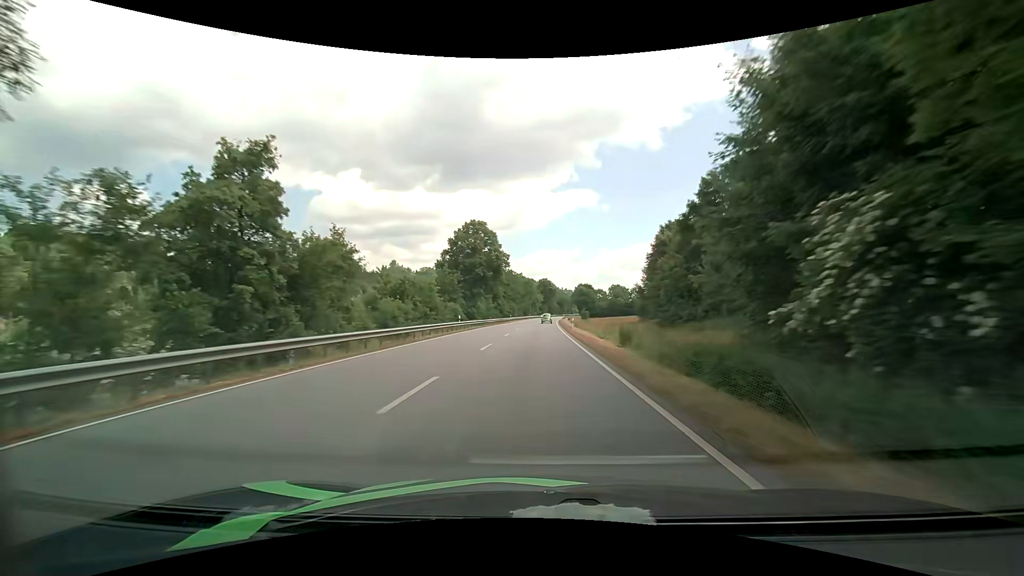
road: primary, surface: asphalt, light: Day
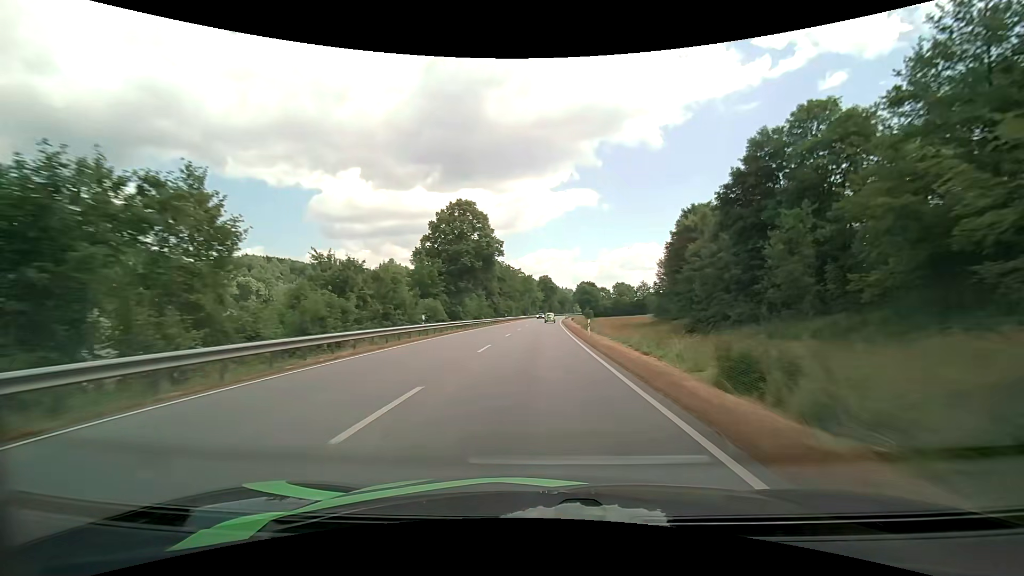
(0.0, +13.6) m; 0°
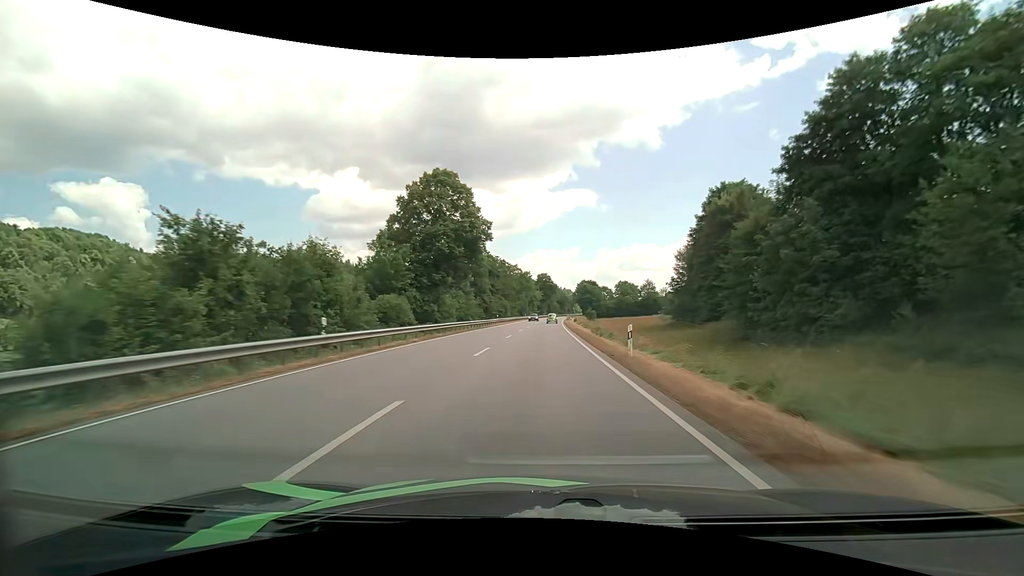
(+0.1, +13.5) m; 0°
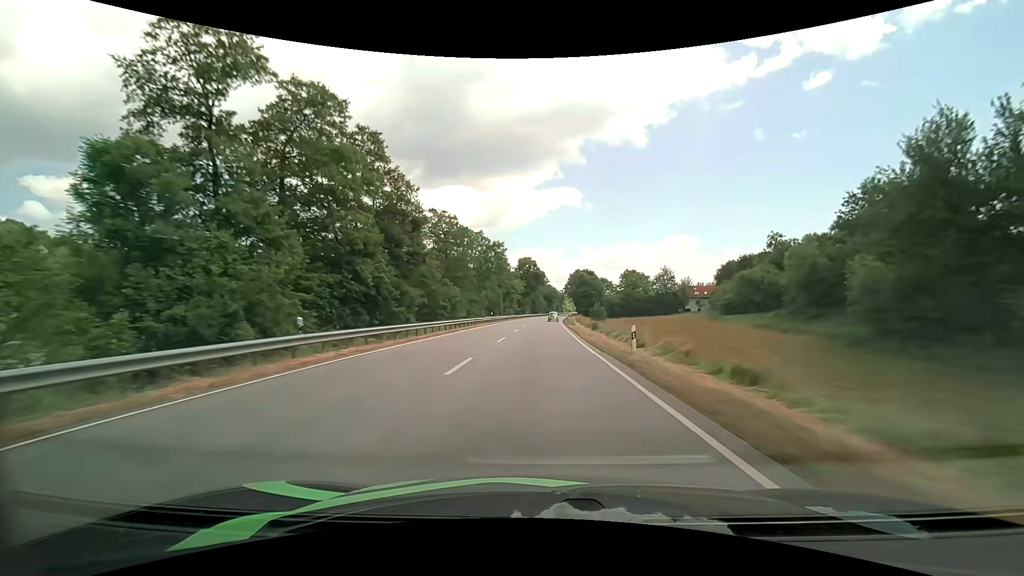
(+0.9, +53.3) m; +2°
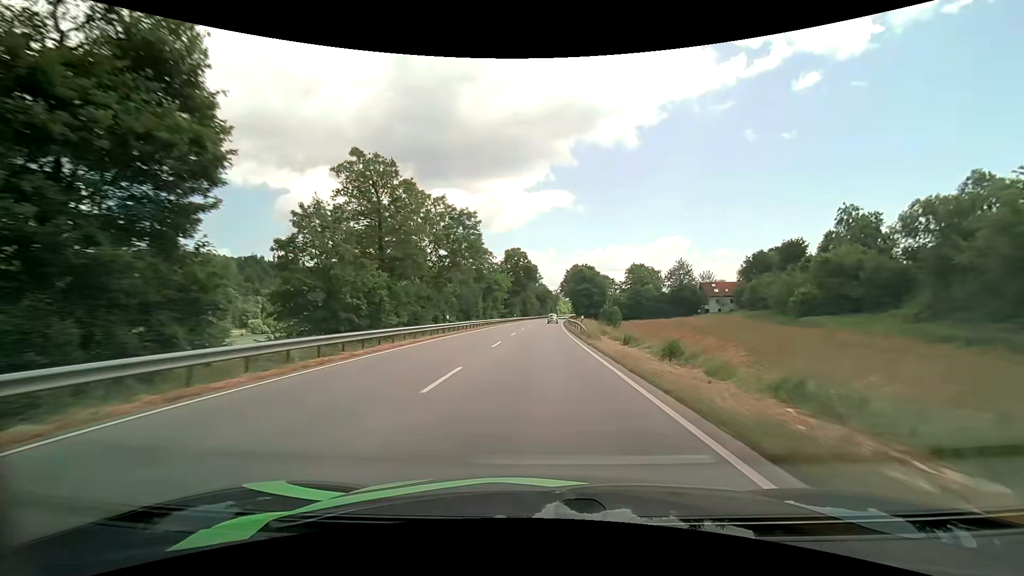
(+0.2, +26.3) m; +1°
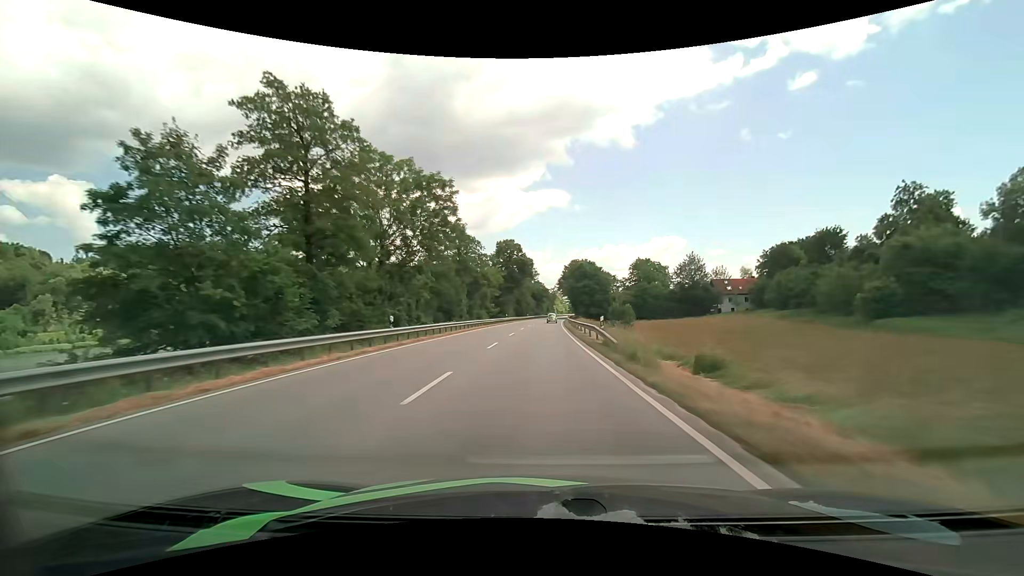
(0.0, +13.1) m; 0°
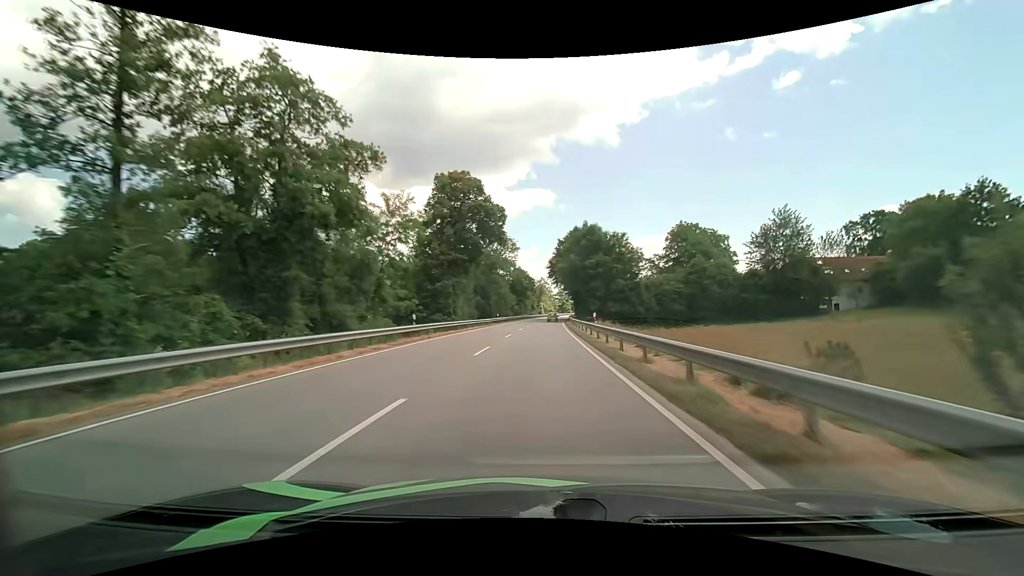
(+0.7, +52.0) m; +2°
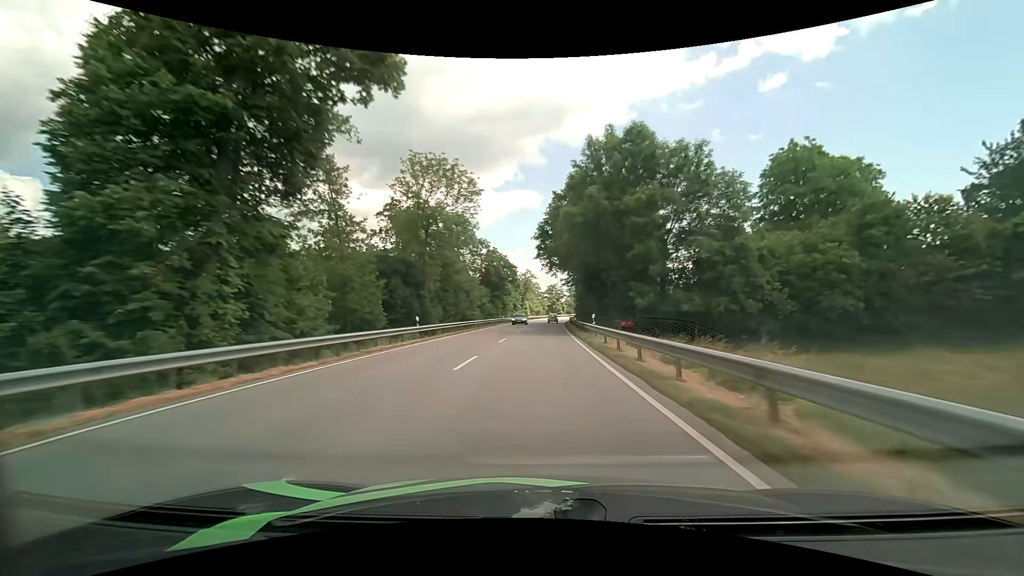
(+0.5, +39.5) m; +2°
(0, +10) (0, +20) (0, +30) (0, +40) (+1, +50) (+1, +60) (+1, +70) (+2, +80) (+2, +90) (+3, +100) m
